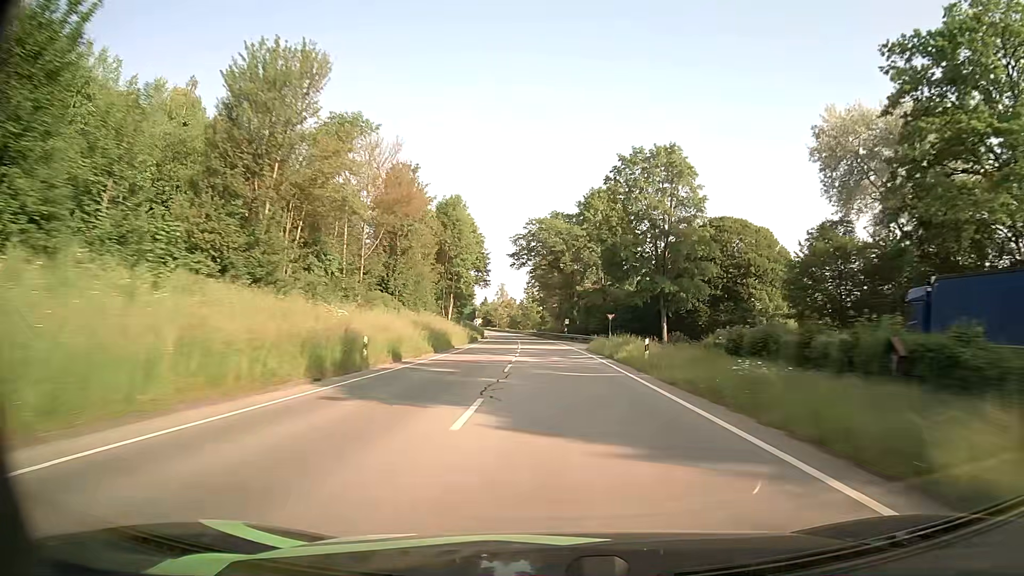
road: primary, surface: asphalt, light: Day
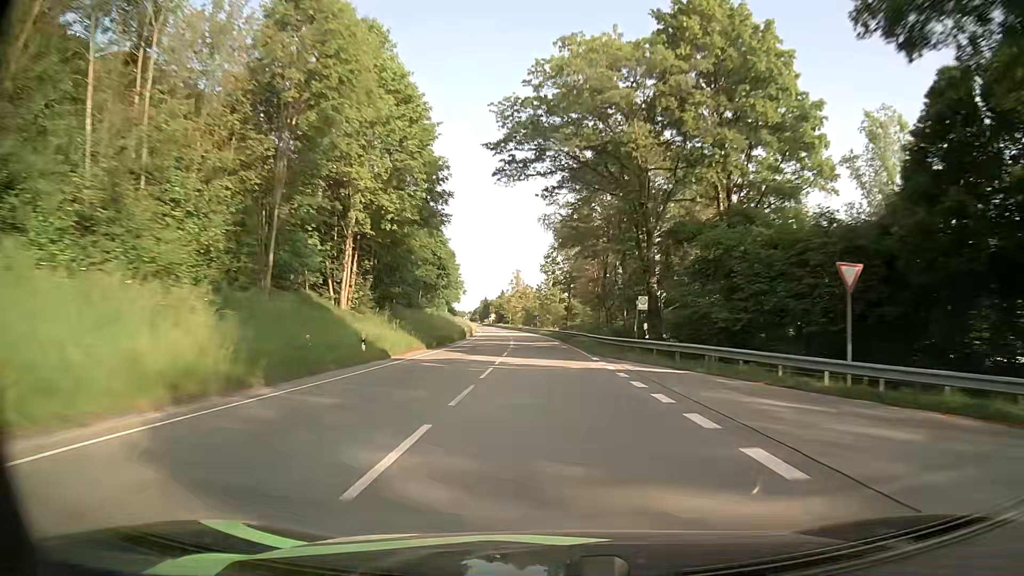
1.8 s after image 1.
(-0.8, +53.0) m; -2°
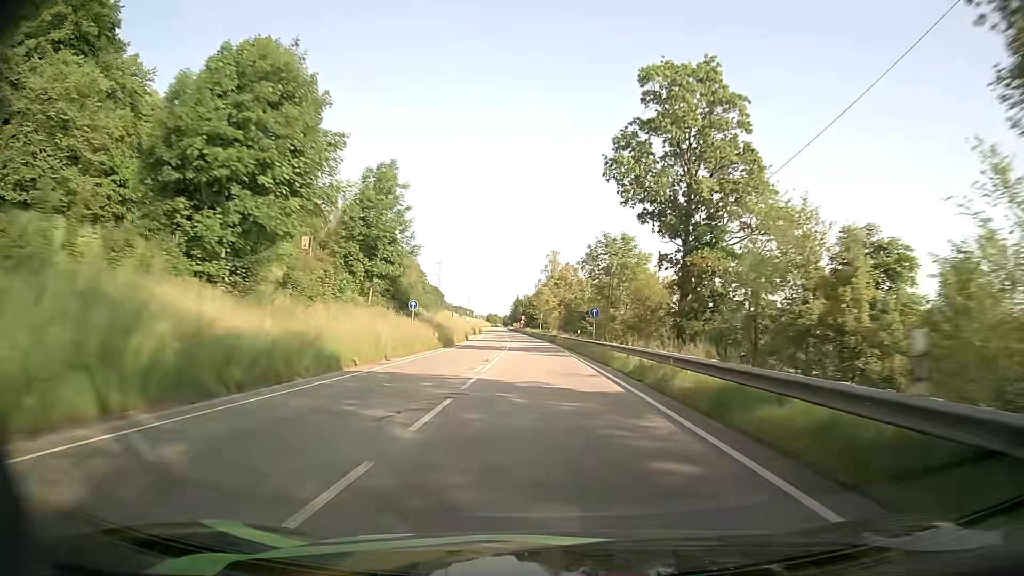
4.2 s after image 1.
(-2.0, +69.8) m; -4°
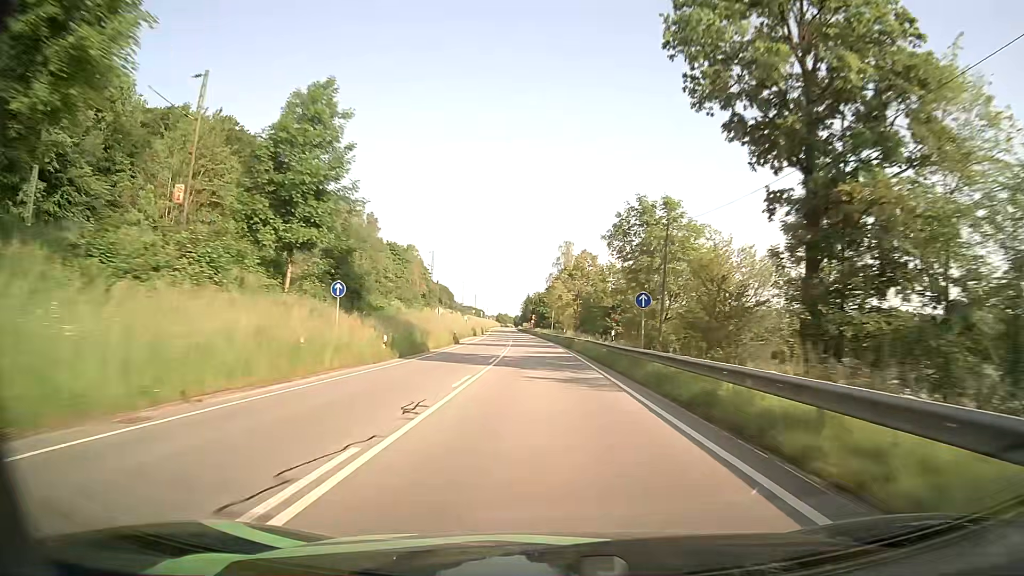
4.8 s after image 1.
(-0.1, +17.7) m; -1°
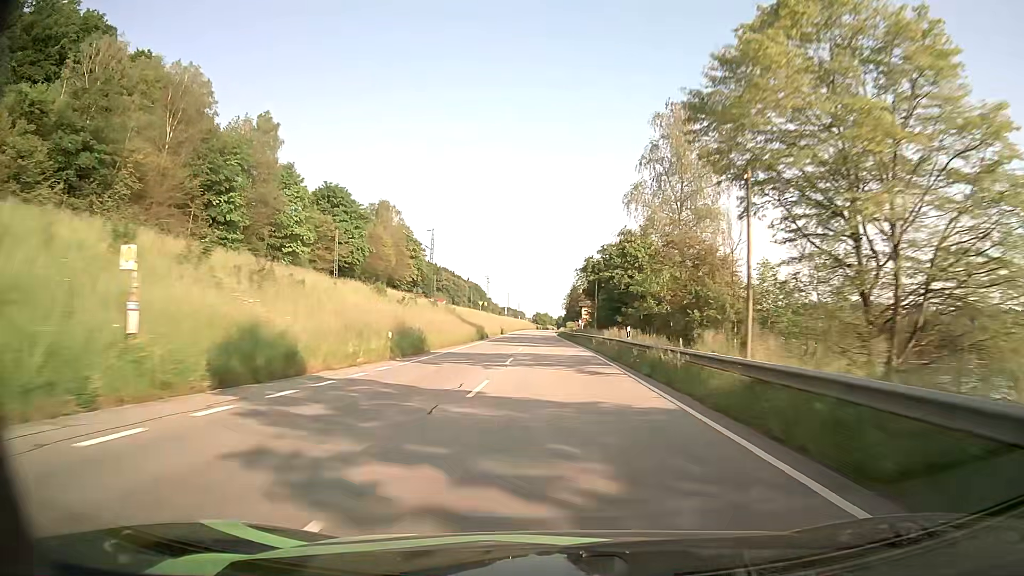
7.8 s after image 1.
(-3.3, +88.9) m; -4°
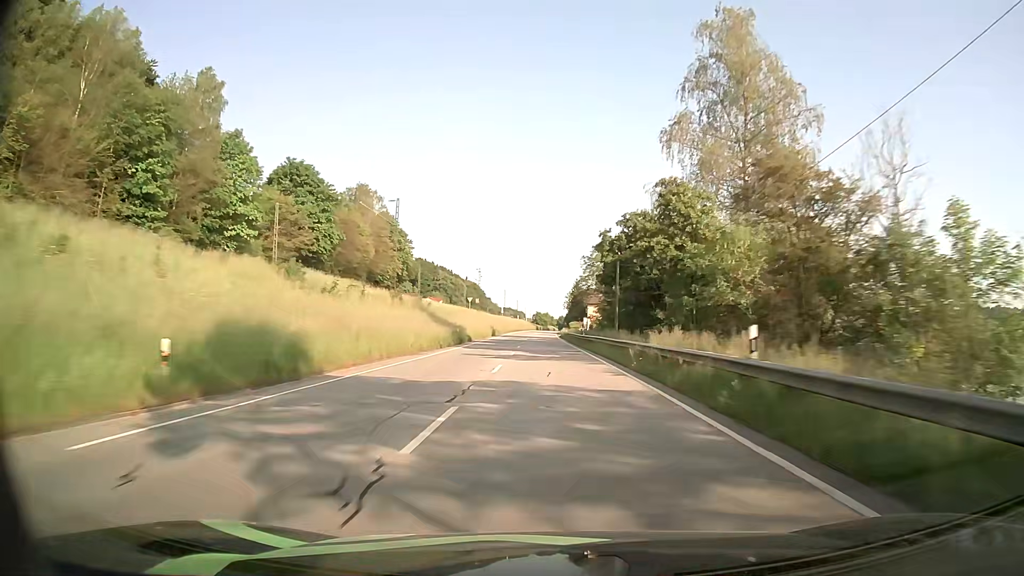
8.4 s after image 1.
(-0.1, +17.8) m; -1°
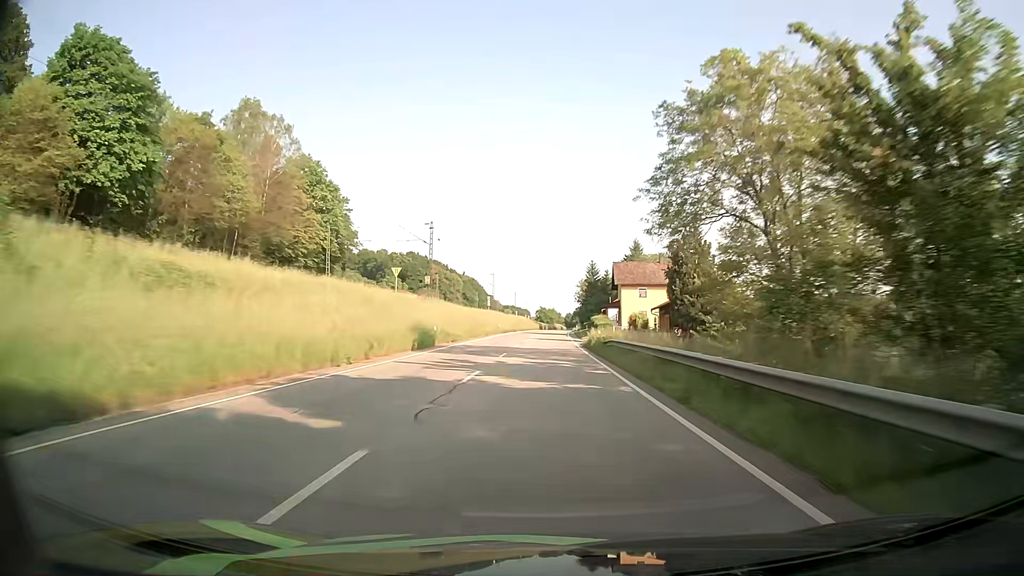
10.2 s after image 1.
(0.0, +53.1) m; 0°
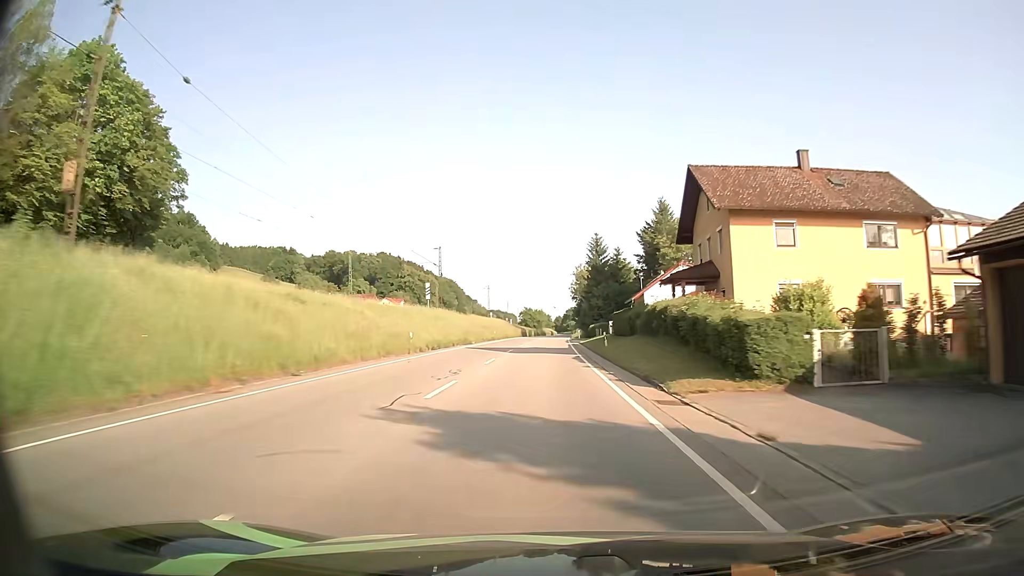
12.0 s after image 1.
(+0.4, +51.4) m; +1°
(0, +10) (0, +20) (0, +30) (0, +40) (0, +50) (0, +60) (+1, +70) (+1, +80) (+1, +90) (+1, +100) m
